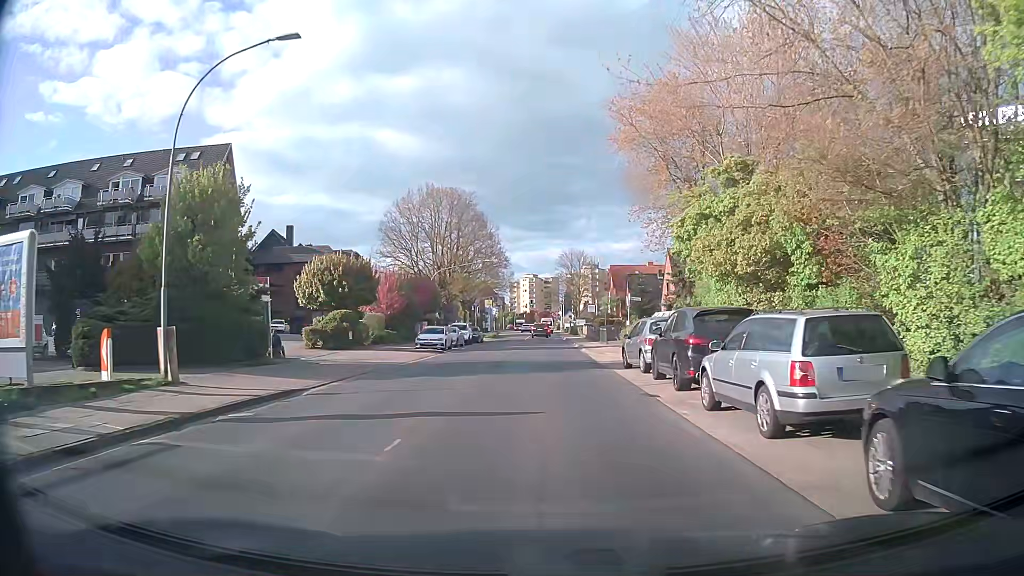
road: secondary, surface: asphalt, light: Day
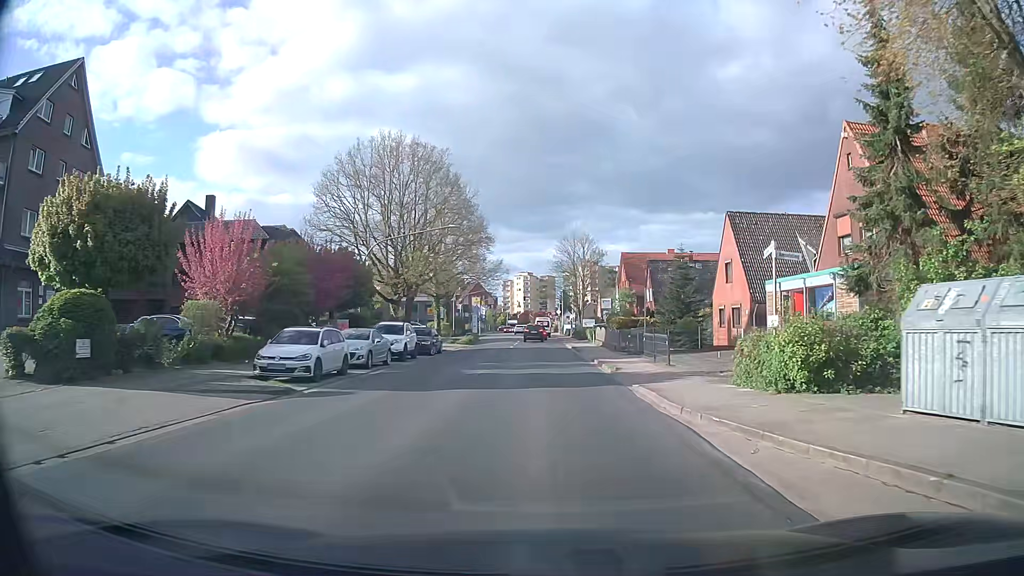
(0.0, +22.6) m; 0°
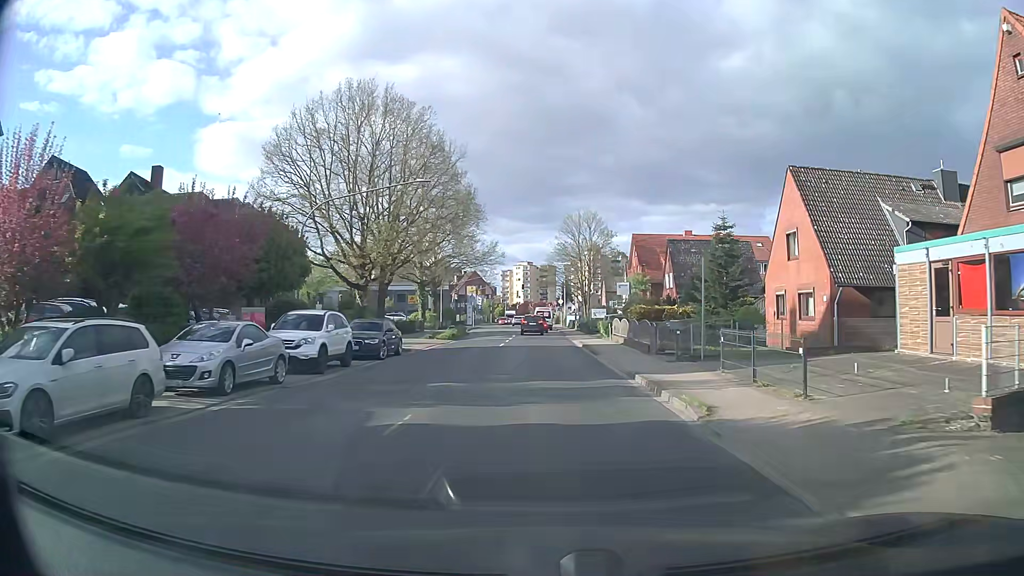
(-0.1, +11.1) m; 0°
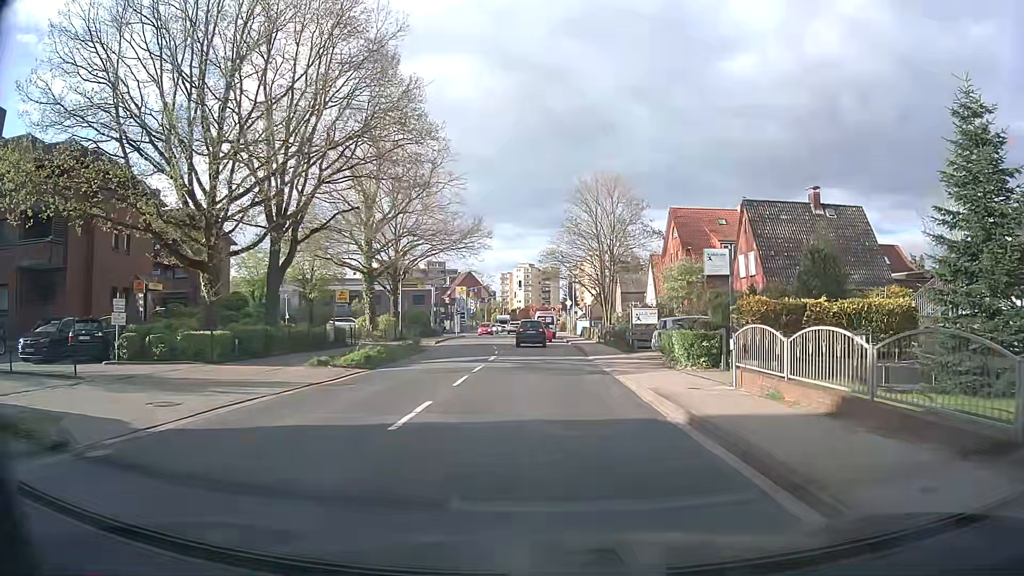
(-0.3, +23.1) m; 0°
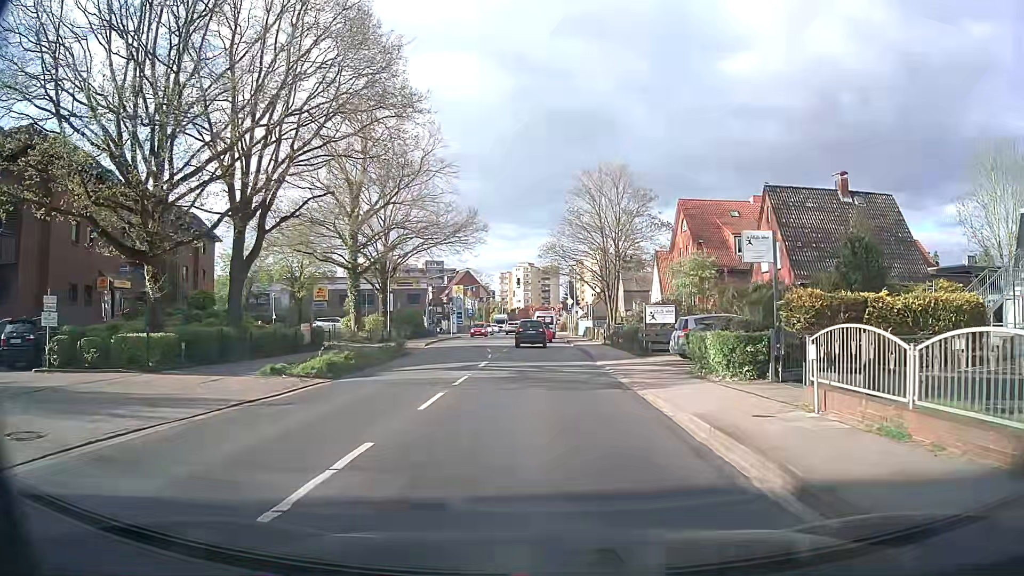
(0.0, +4.1) m; -1°
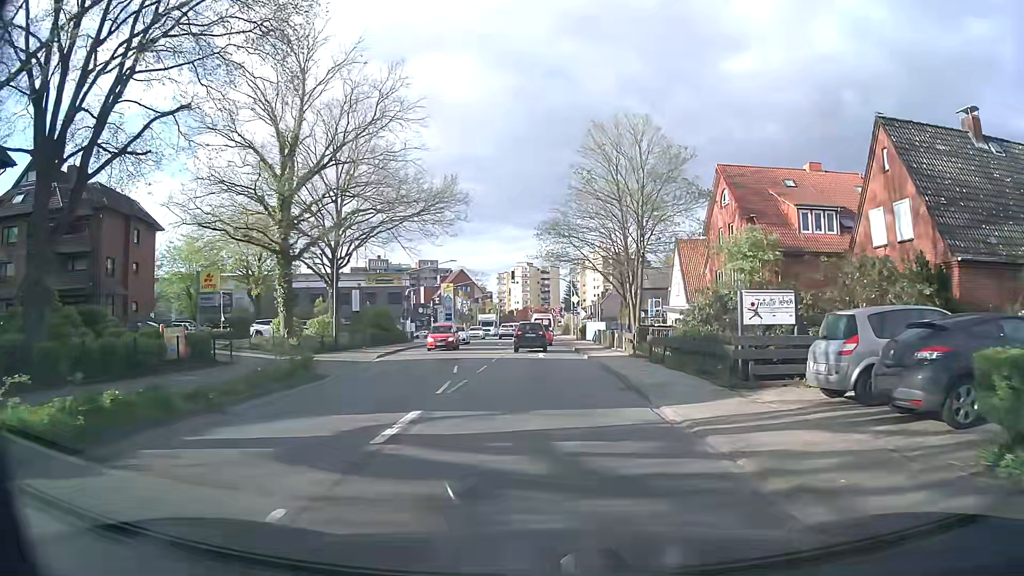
(0.0, +13.2) m; 0°
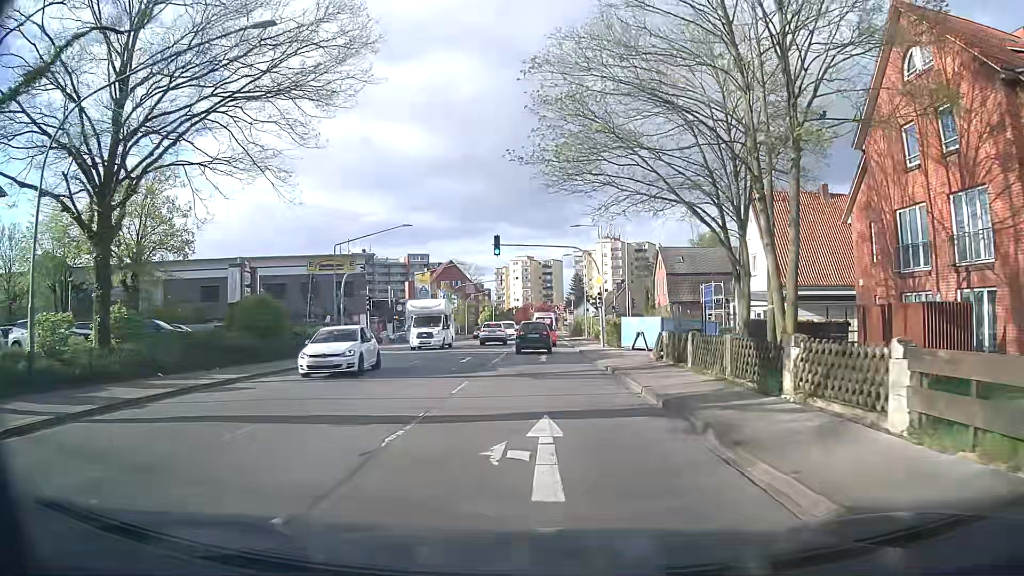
(0.0, +24.4) m; 0°
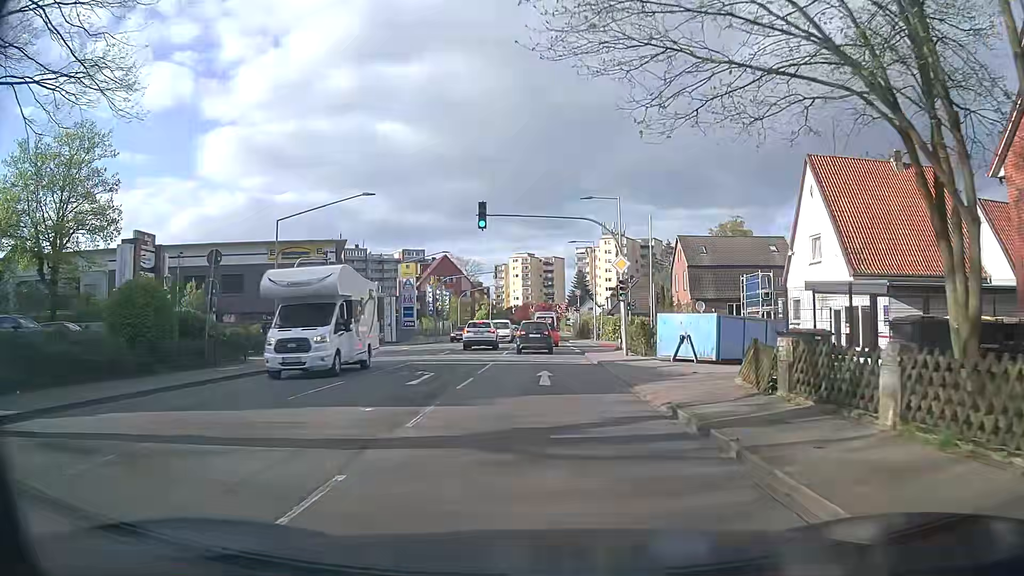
(0.0, +10.5) m; 0°
(0, +10) (0, +20) (0, +30) (0, +40) (0, +50) (0, +60) (+1, +70) (+1, +80) (+1, +90) (+1, +100) m
